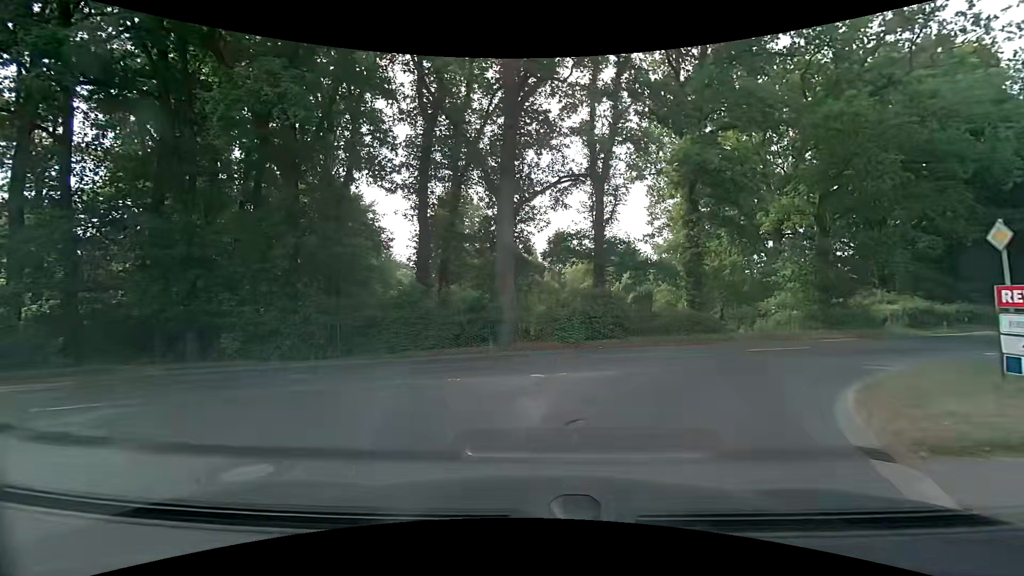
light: Day
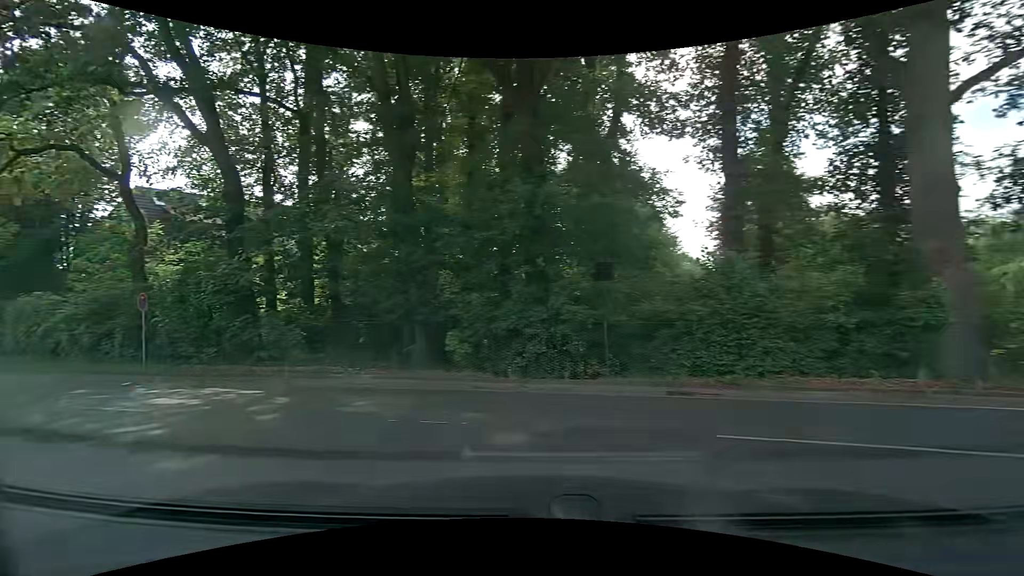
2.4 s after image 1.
(-1.5, +8.2) m; -30°
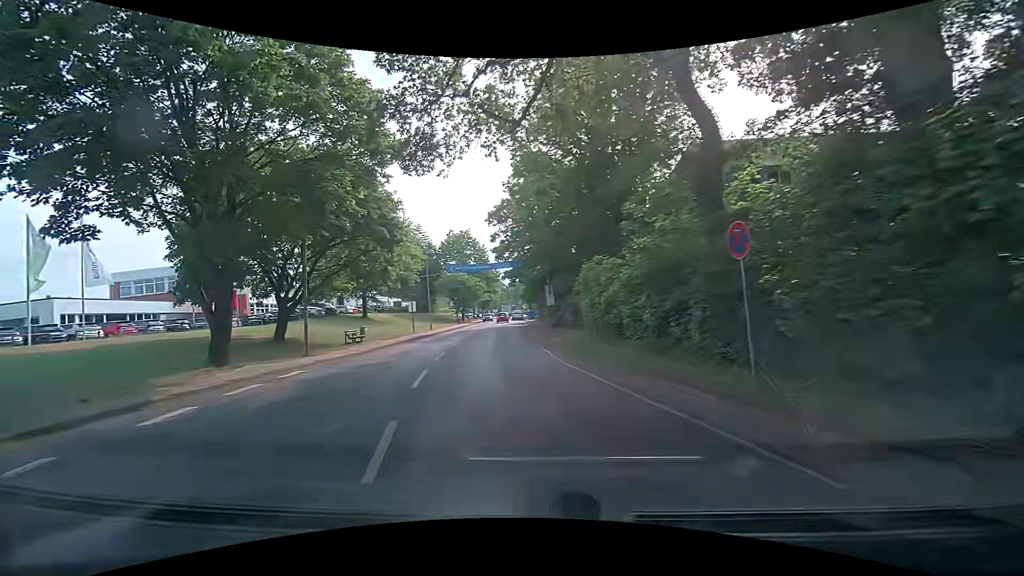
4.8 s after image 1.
(-7.1, +10.8) m; -55°
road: tertiary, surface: asphalt
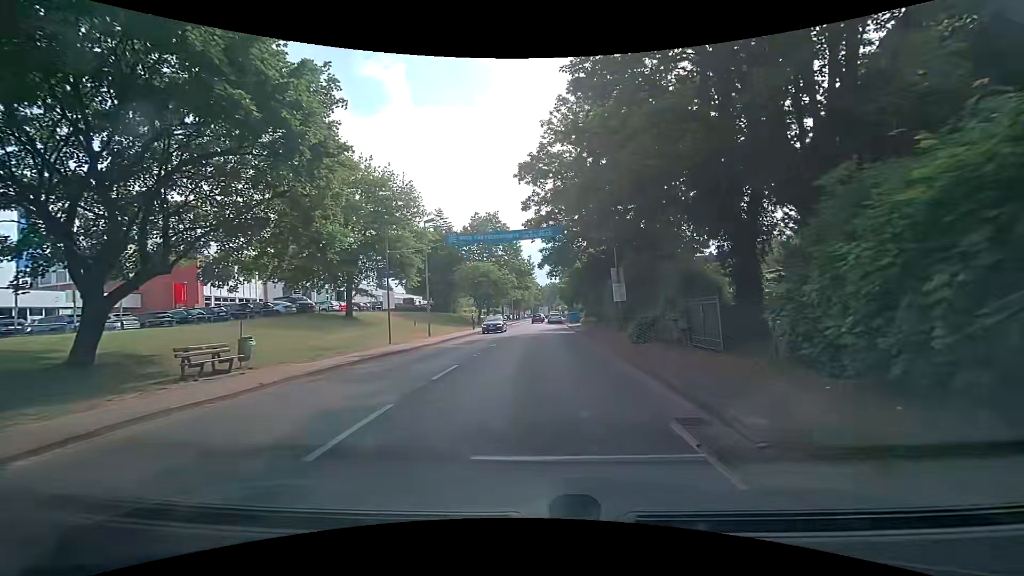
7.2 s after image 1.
(-1.8, +16.9) m; -7°
(0, +10) (0, +20) (0, +30) (0, +40) (0, +50) (0, +60) (0, +70) (+1, +80) (+1, +90) (+2, +100) m
